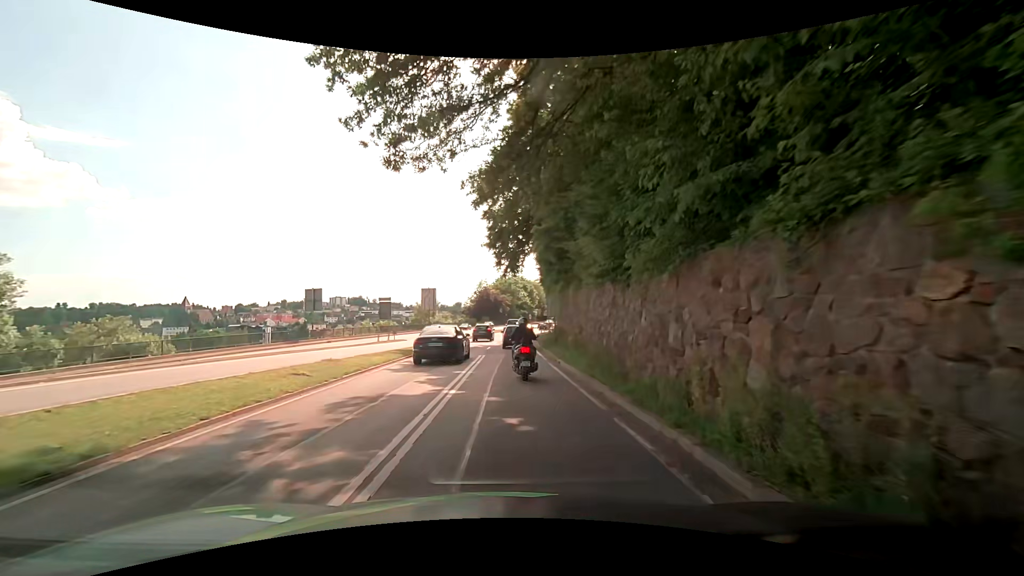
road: primary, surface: asphalt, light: Day
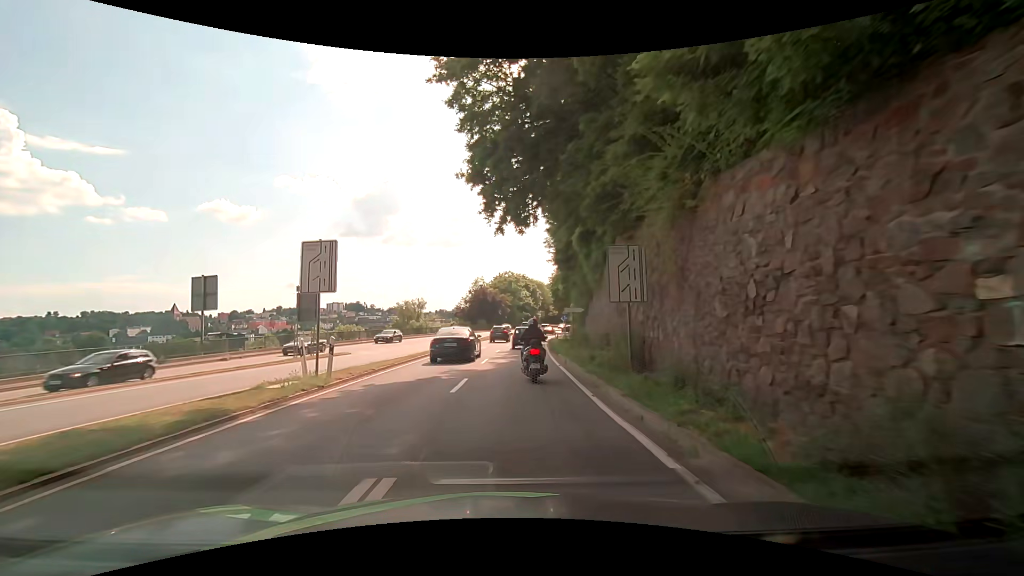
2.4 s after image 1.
(+0.4, +19.6) m; +4°
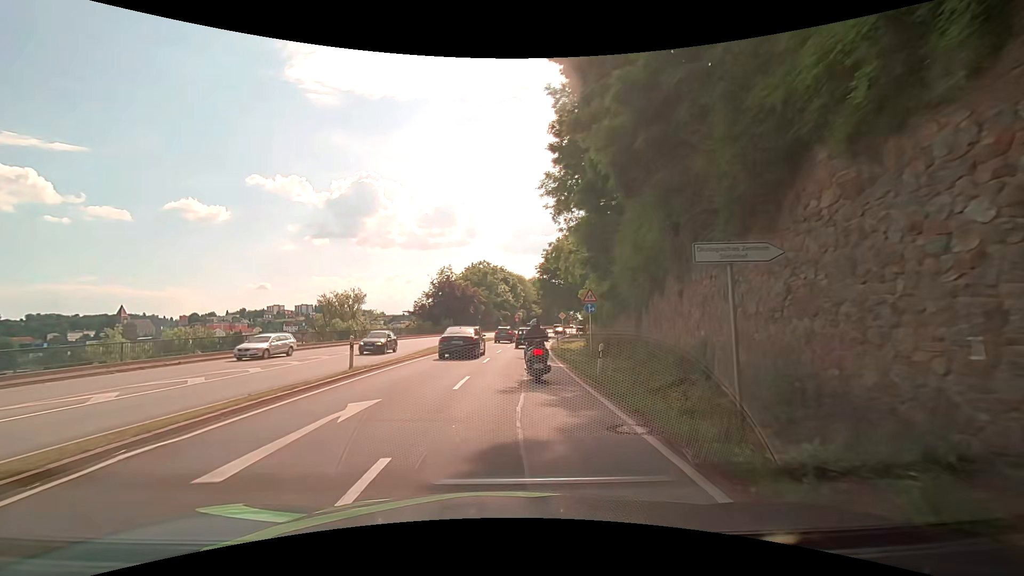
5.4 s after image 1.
(-0.6, +26.8) m; 0°
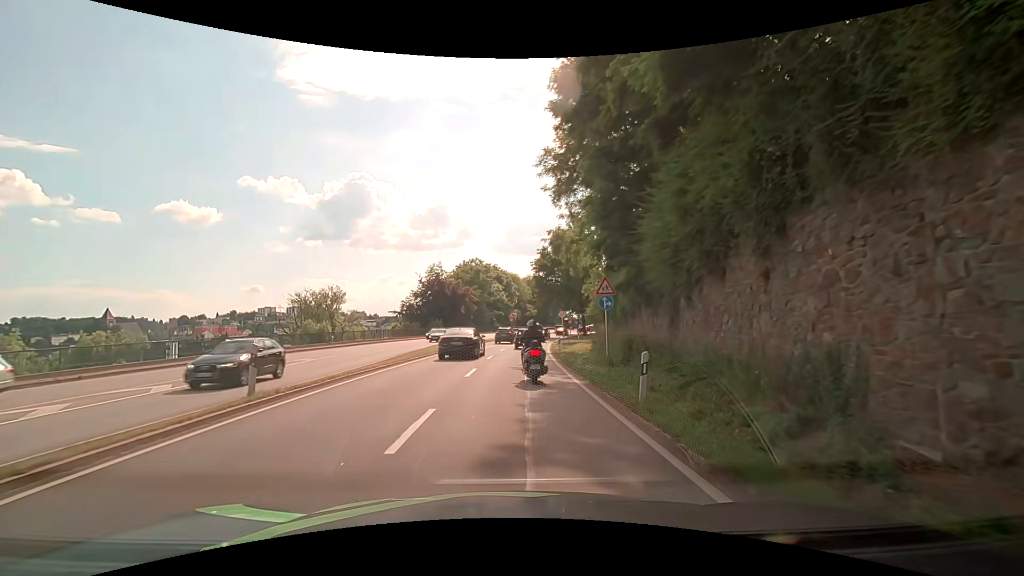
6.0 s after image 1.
(0.0, +5.8) m; +1°
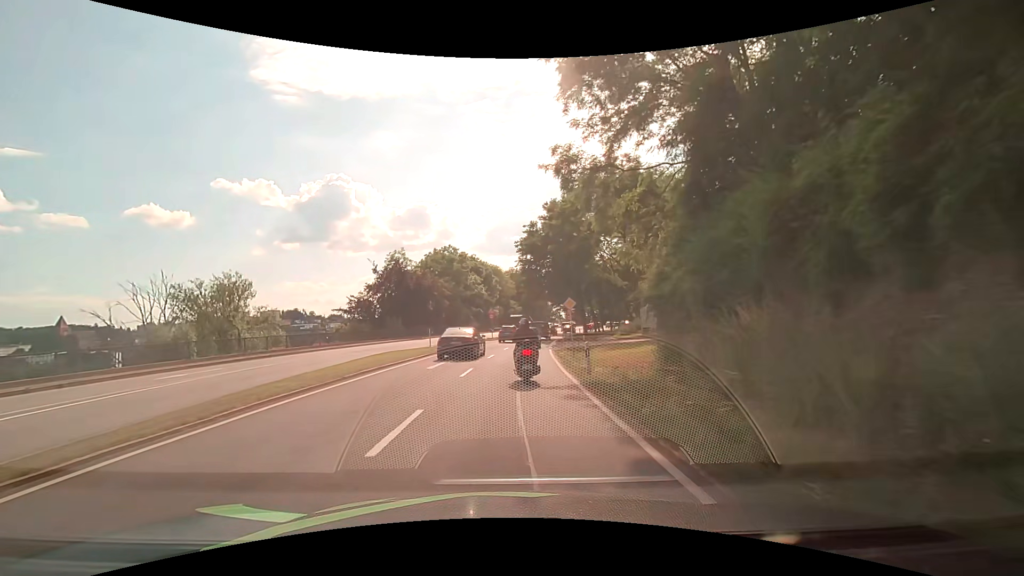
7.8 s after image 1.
(+0.2, +18.0) m; +2°
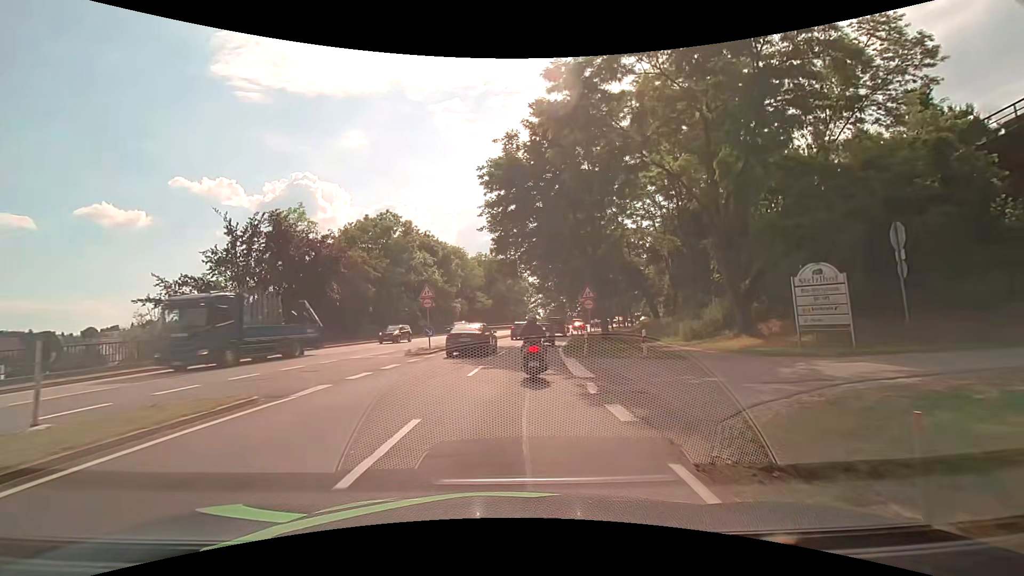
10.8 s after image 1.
(+0.5, +28.1) m; +3°
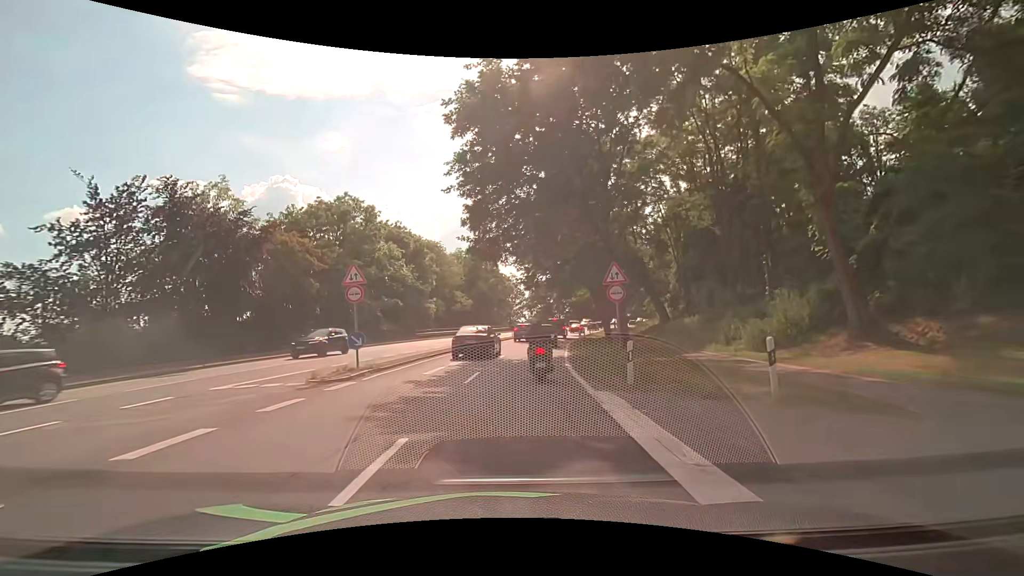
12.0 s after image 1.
(+0.2, +10.1) m; +2°
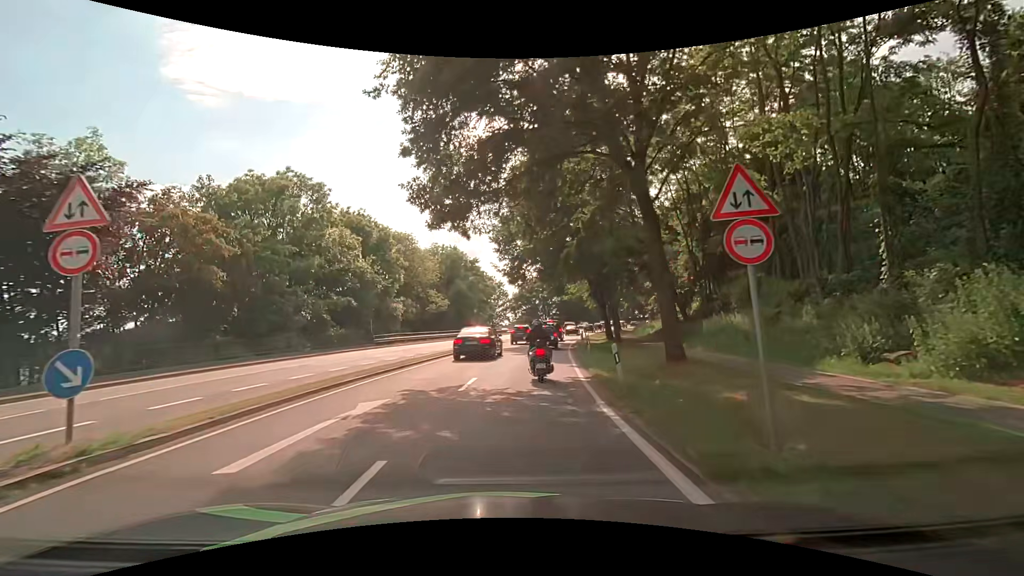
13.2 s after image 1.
(+0.1, +9.9) m; +1°
